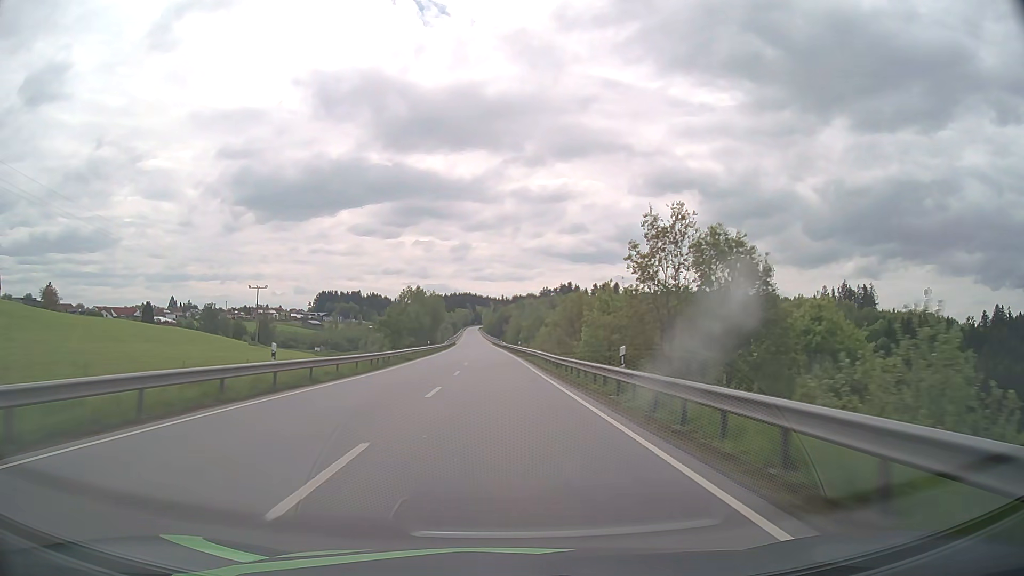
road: primary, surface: asphalt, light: Day
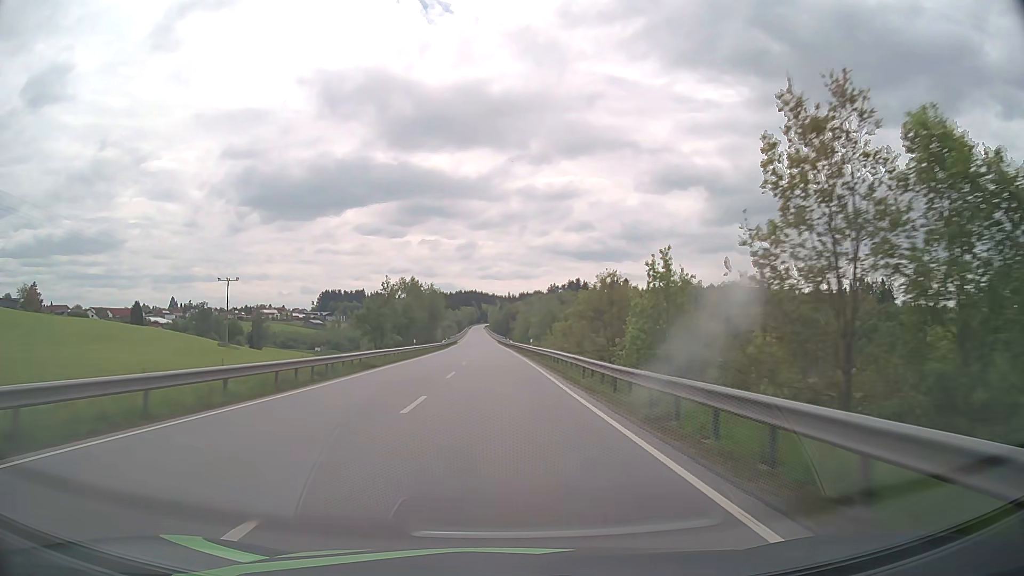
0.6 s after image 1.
(-0.1, +15.9) m; 0°
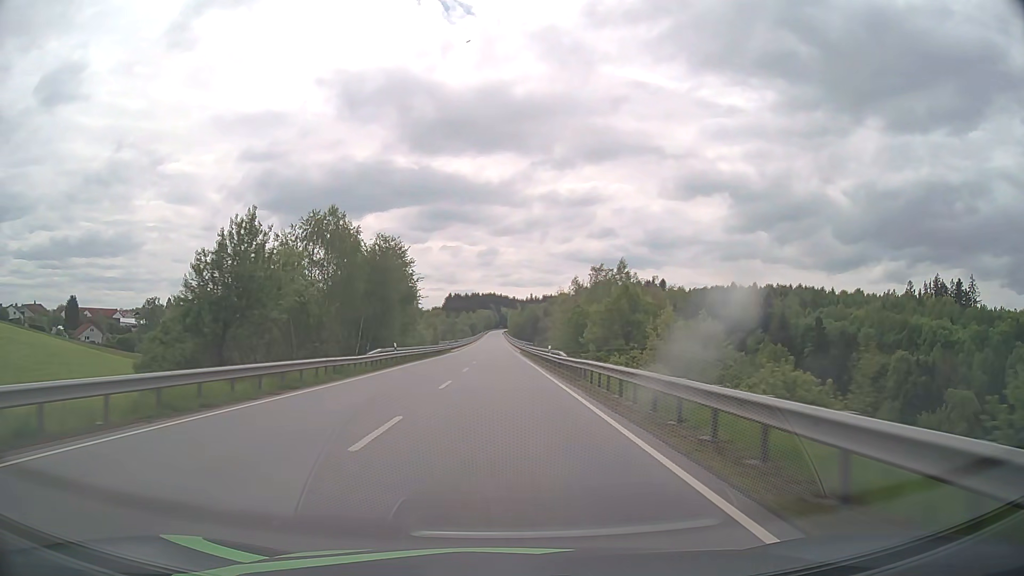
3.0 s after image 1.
(-1.1, +63.5) m; -2°
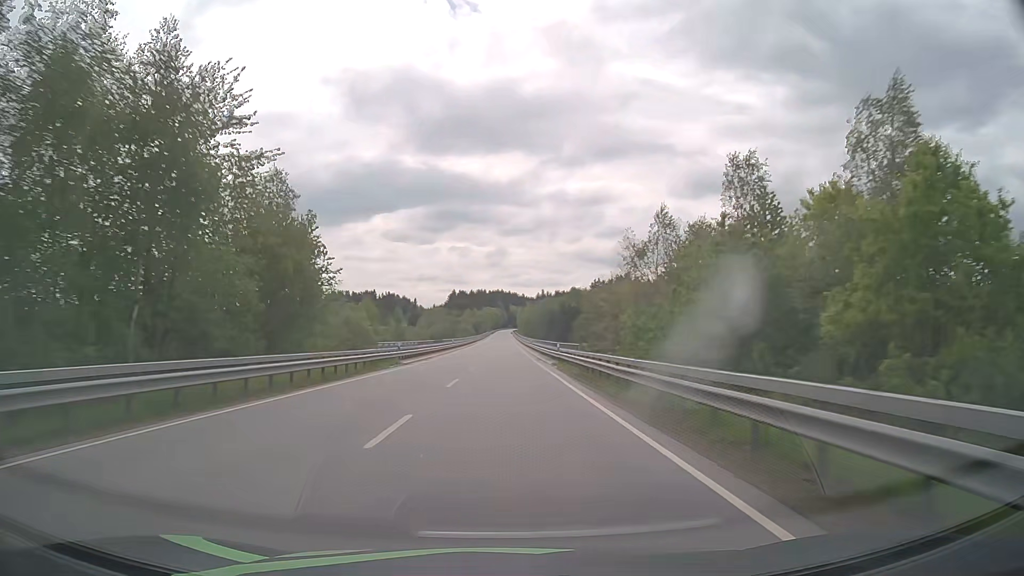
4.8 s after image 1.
(-0.2, +47.1) m; -1°
(0, +10) (0, +20) (0, +30) (0, +40) (0, +50) (0, +60) (0, +70) (0, +80) (0, +90) (0, +100) m
